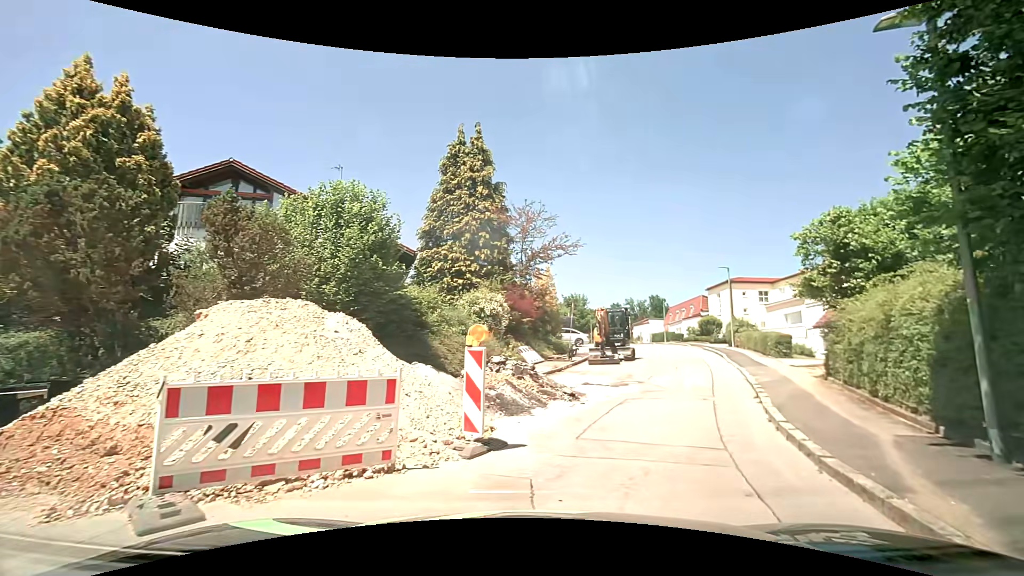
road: residential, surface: asphalt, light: Day
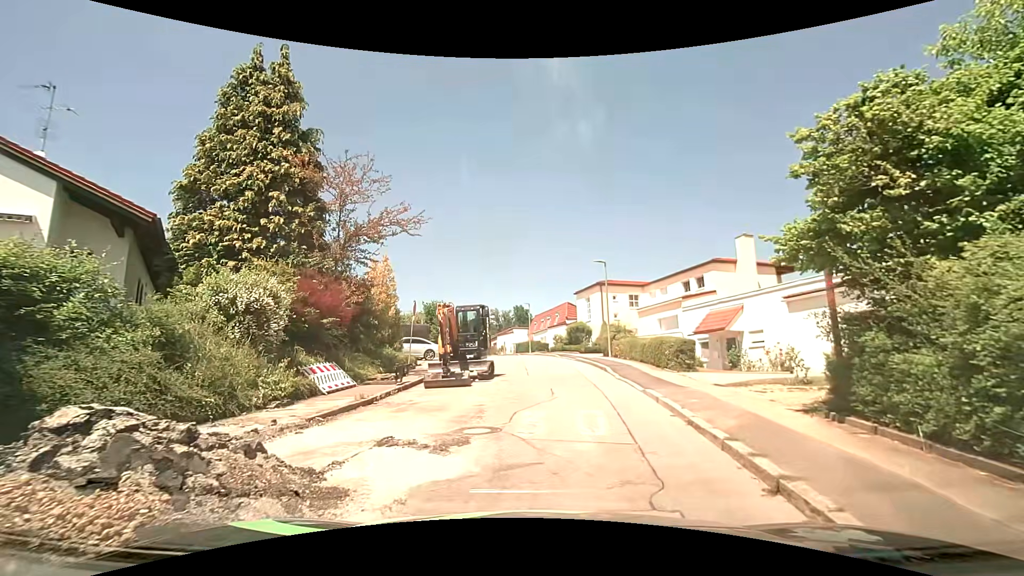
(+1.3, +7.6) m; +16°
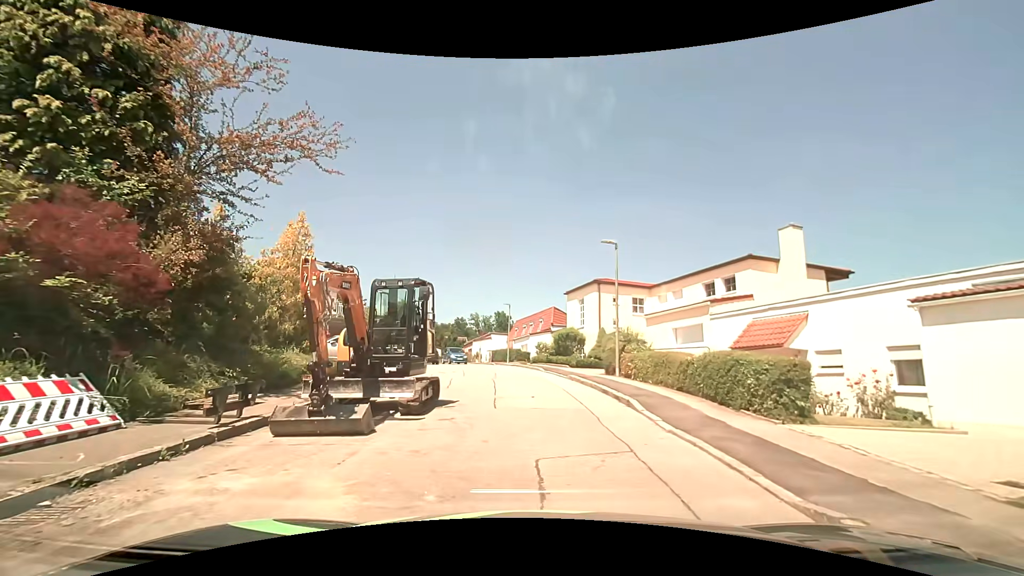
(0.0, +7.9) m; +1°
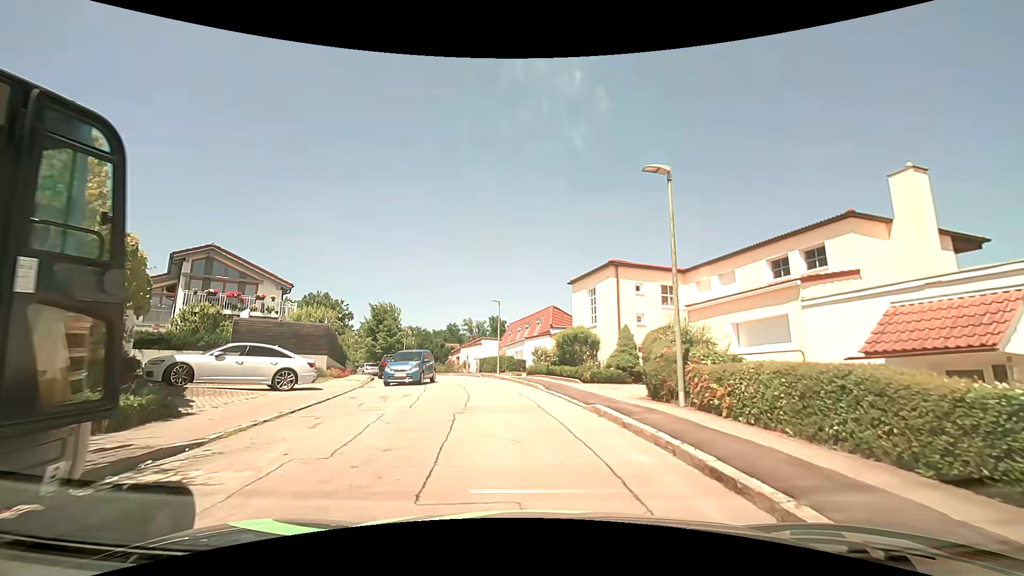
(+0.2, +8.4) m; +1°
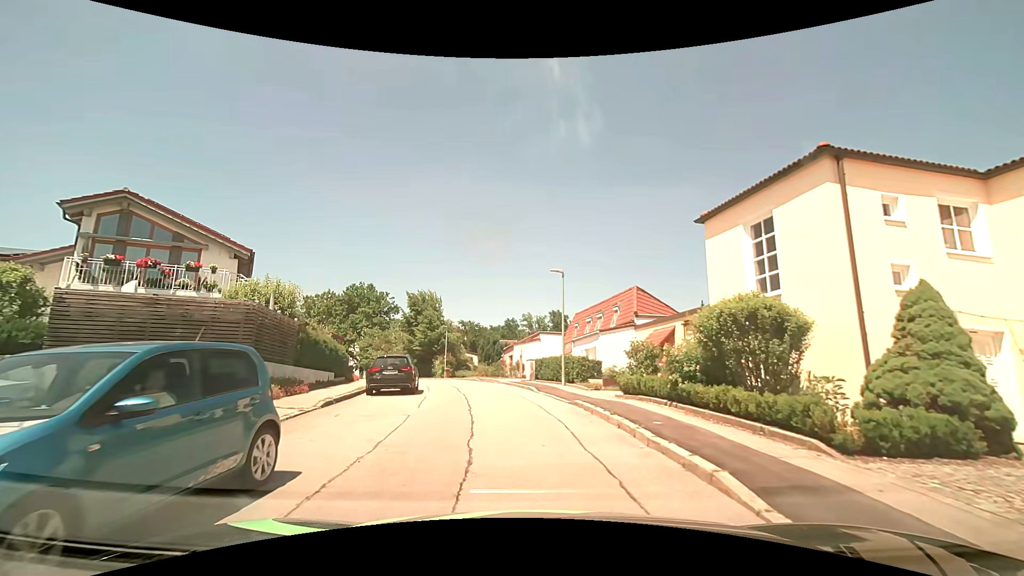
(-0.6, +12.6) m; -7°
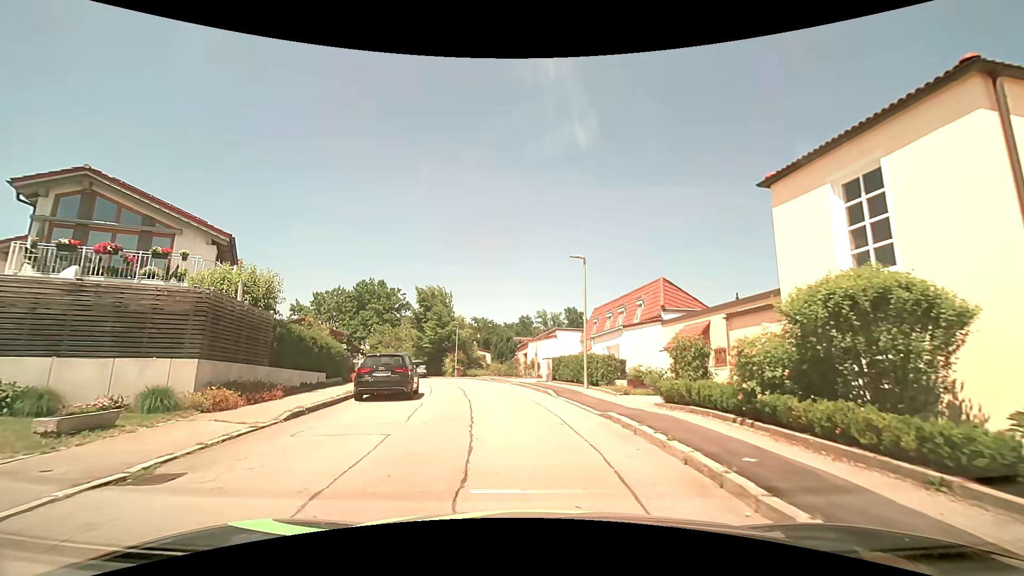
(0.0, +2.9) m; -2°
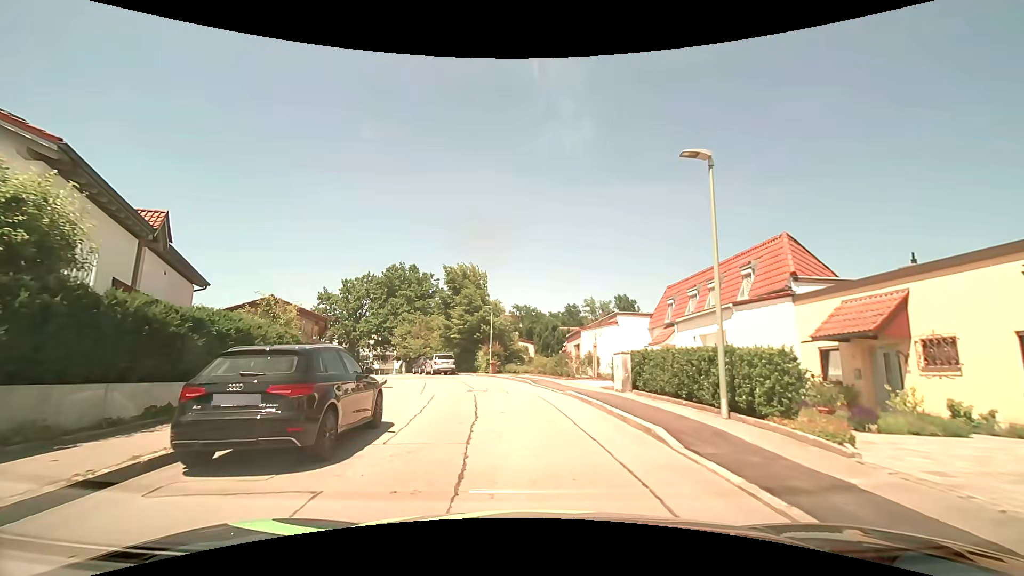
(-0.4, +9.6) m; -6°
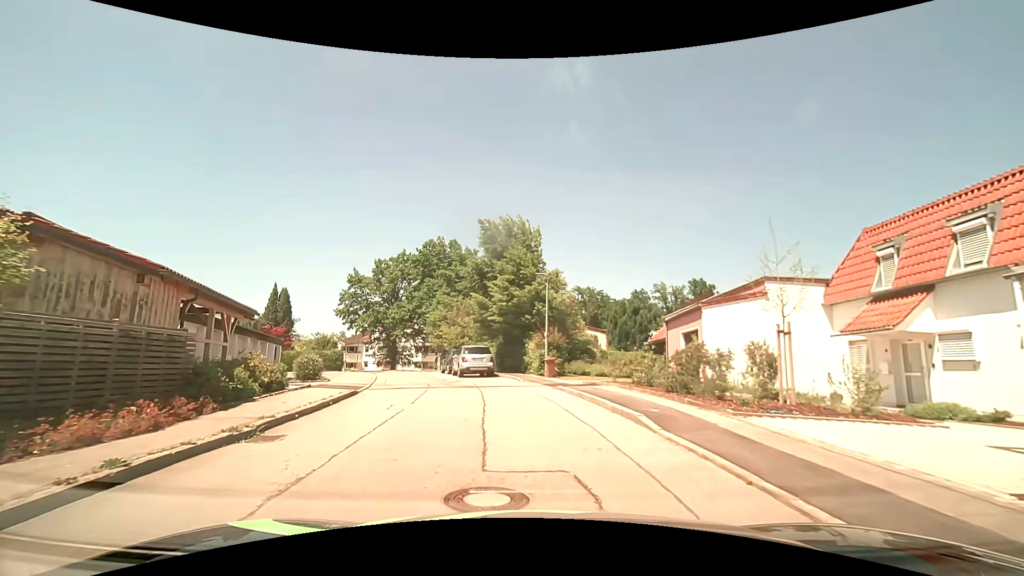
(-0.7, +13.7) m; -6°
(0, +10) (-2, +20) (-6, +29) (-9, +39) (-12, +48) (-16, +57) (-22, +65) (-28, +73) (-35, +80) (-43, +86) m
